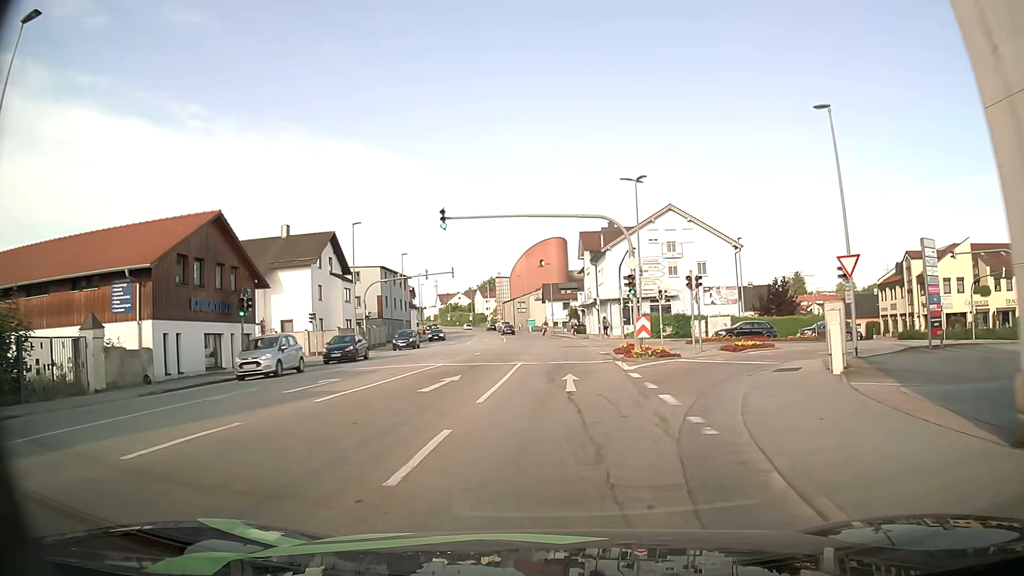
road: tertiary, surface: asphalt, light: Day
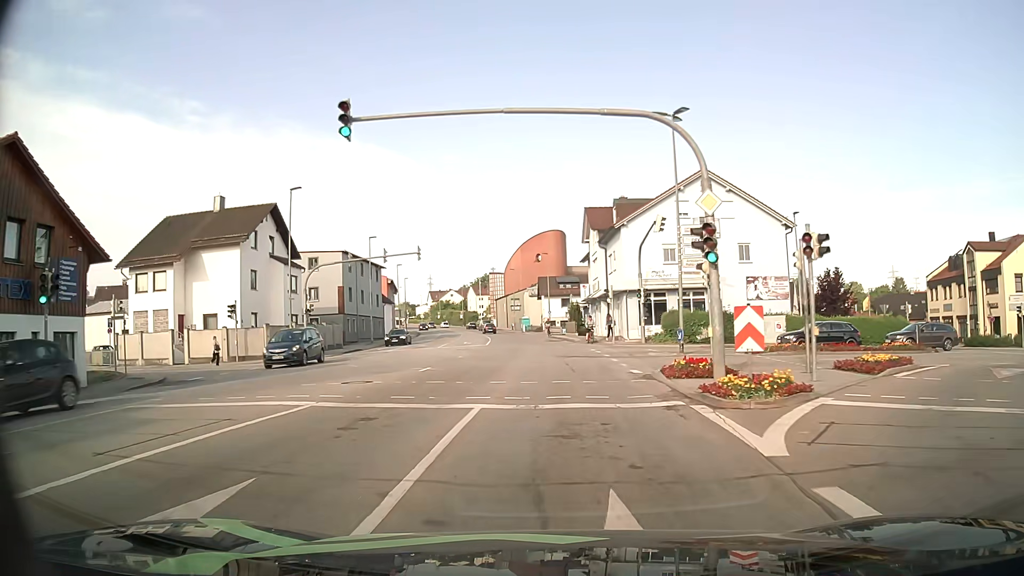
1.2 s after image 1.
(+0.2, +13.4) m; +1°
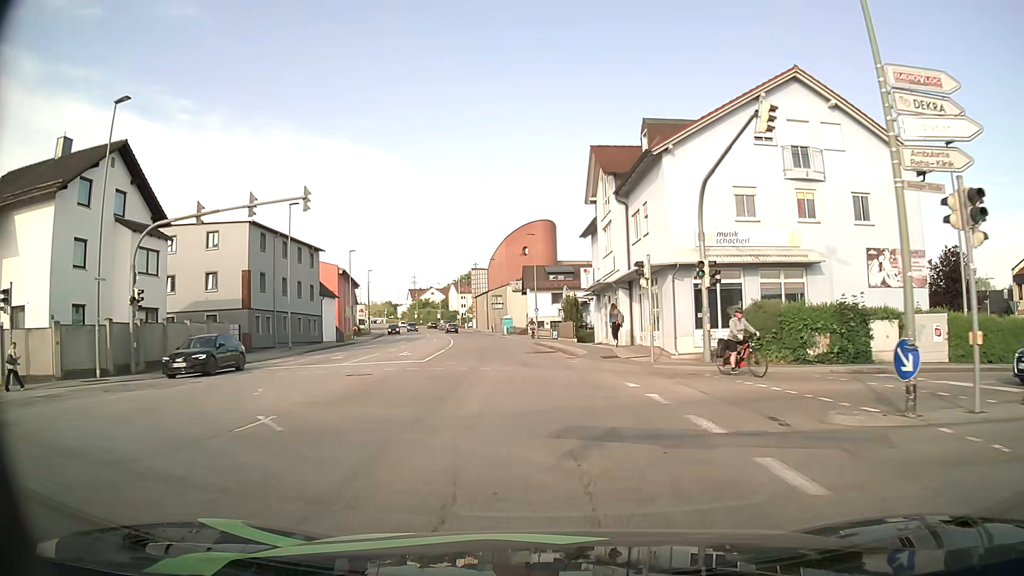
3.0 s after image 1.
(+0.1, +18.7) m; 0°
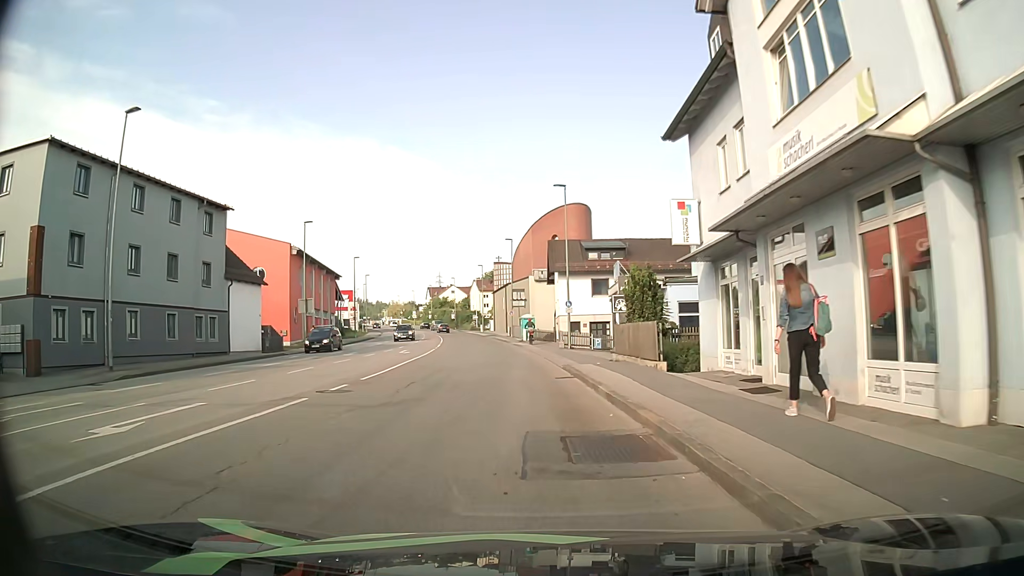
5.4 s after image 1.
(-0.3, +24.0) m; -3°
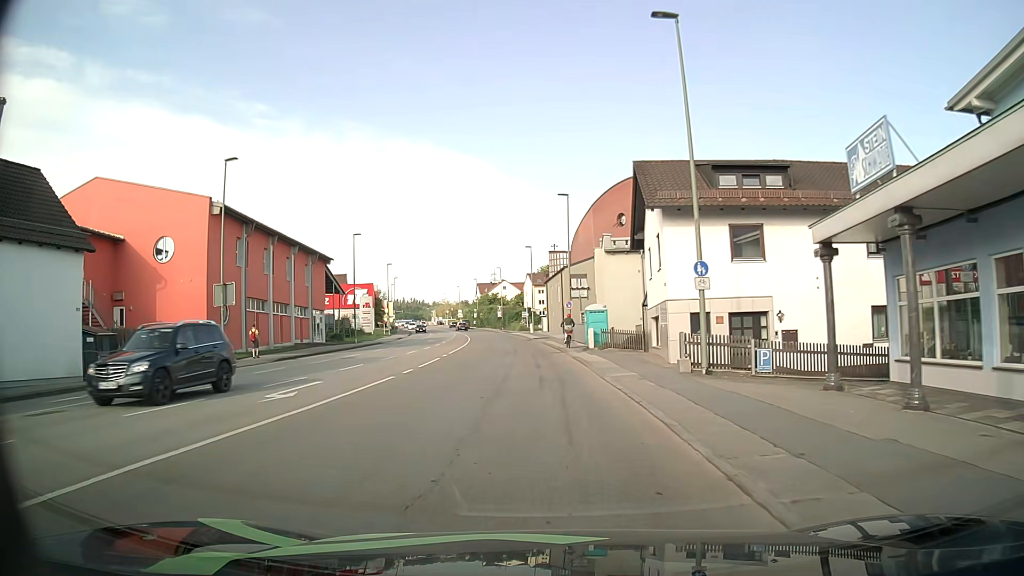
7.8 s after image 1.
(-0.9, +23.7) m; -4°
(0, +10) (0, +20) (-1, +30) (-1, +40) (-2, +50) (-3, +60) (-4, +70) (-6, +80) (-7, +90) (-9, +99) m
